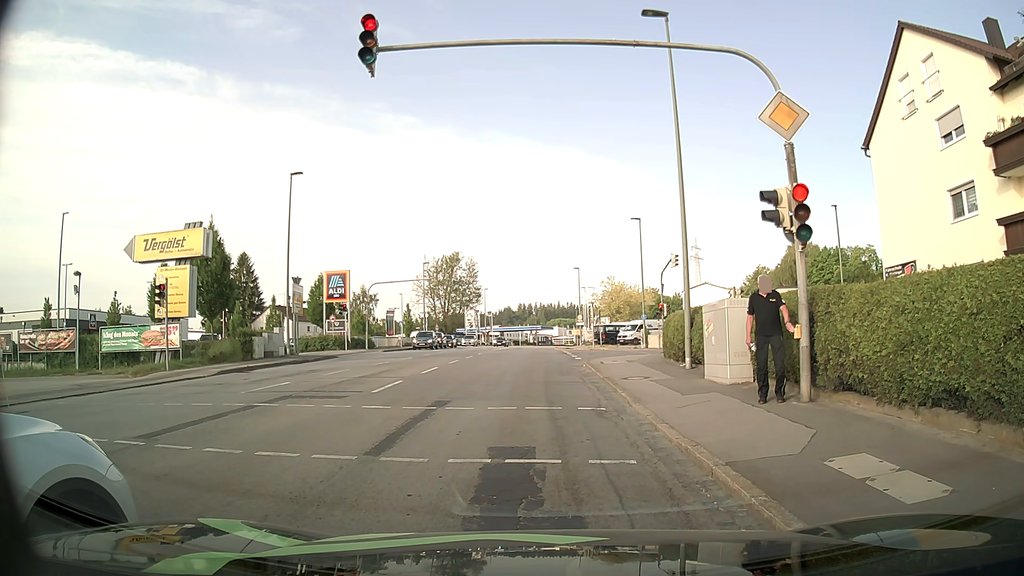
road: tertiary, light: Day
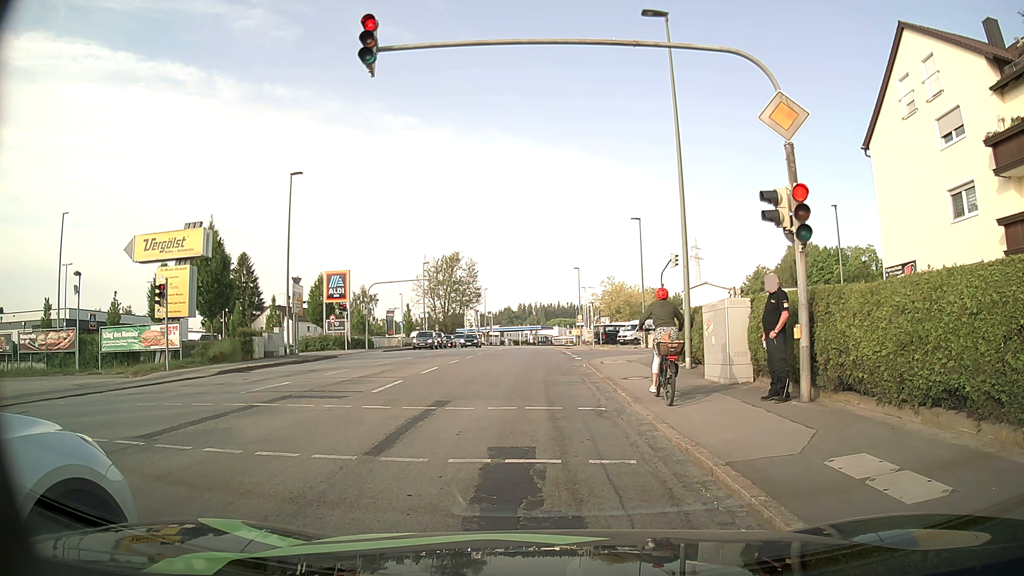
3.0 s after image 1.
(0.0, 0.0) m; 0°
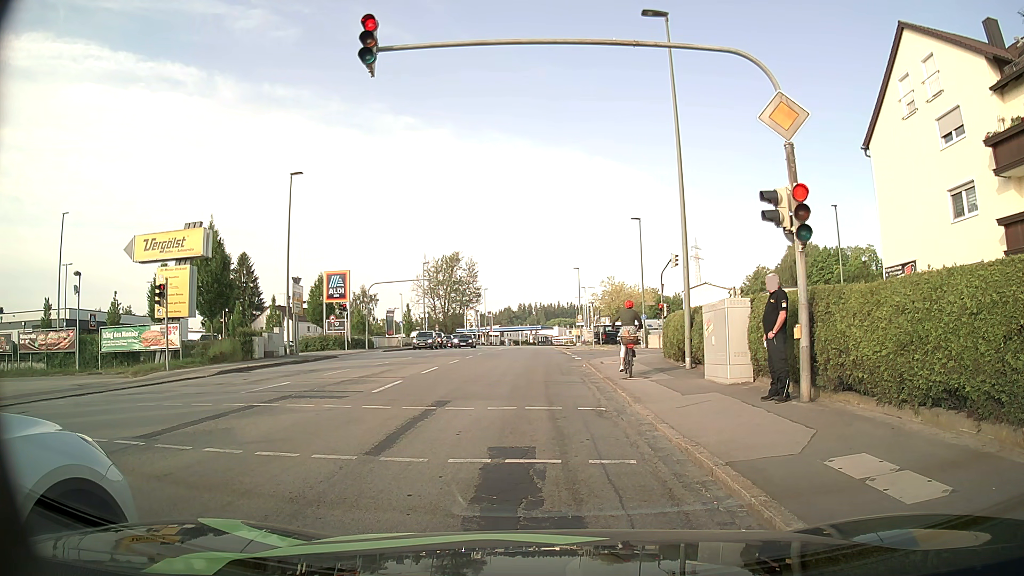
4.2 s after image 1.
(0.0, 0.0) m; 0°
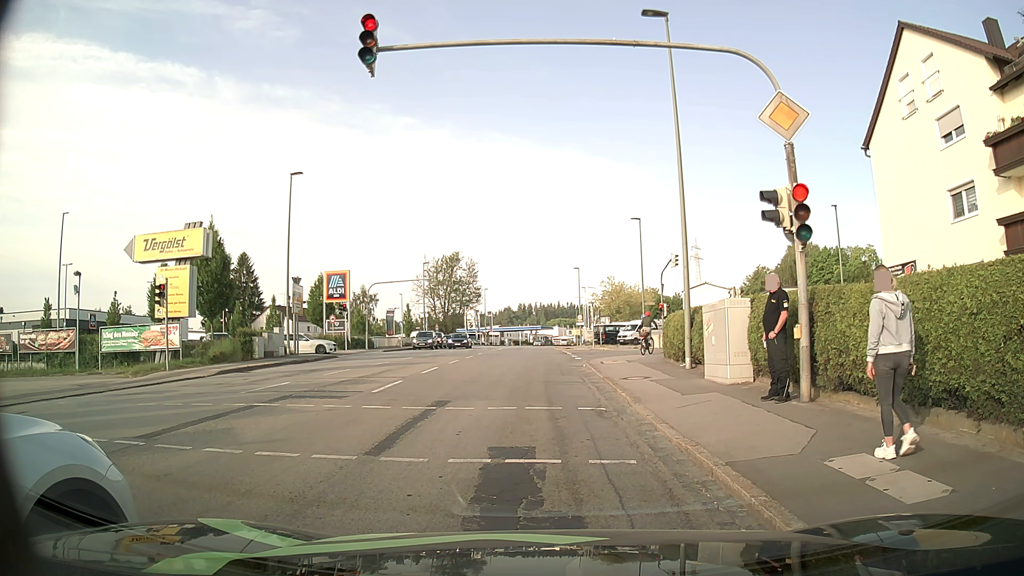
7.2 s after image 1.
(0.0, 0.0) m; 0°
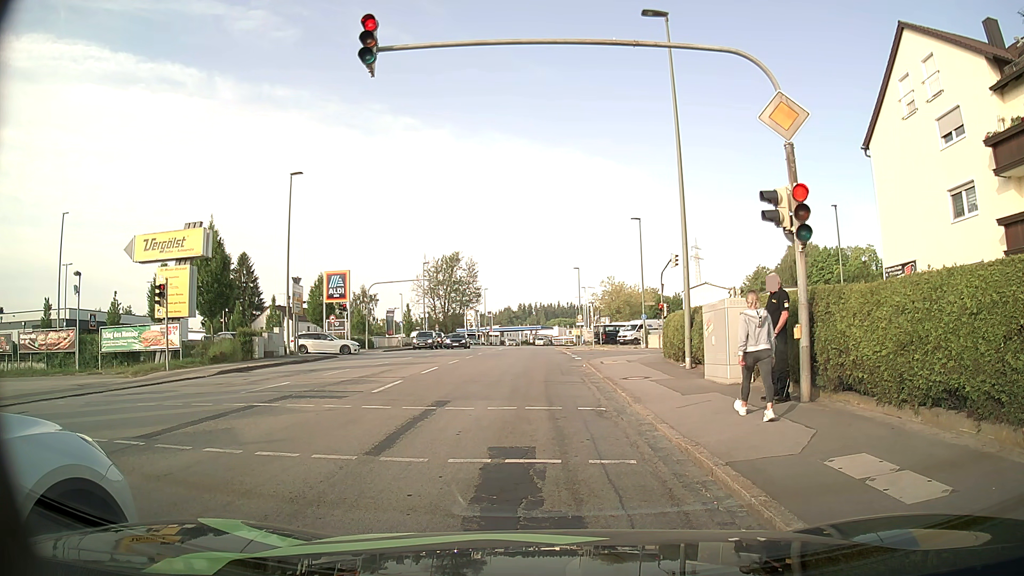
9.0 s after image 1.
(0.0, 0.0) m; 0°
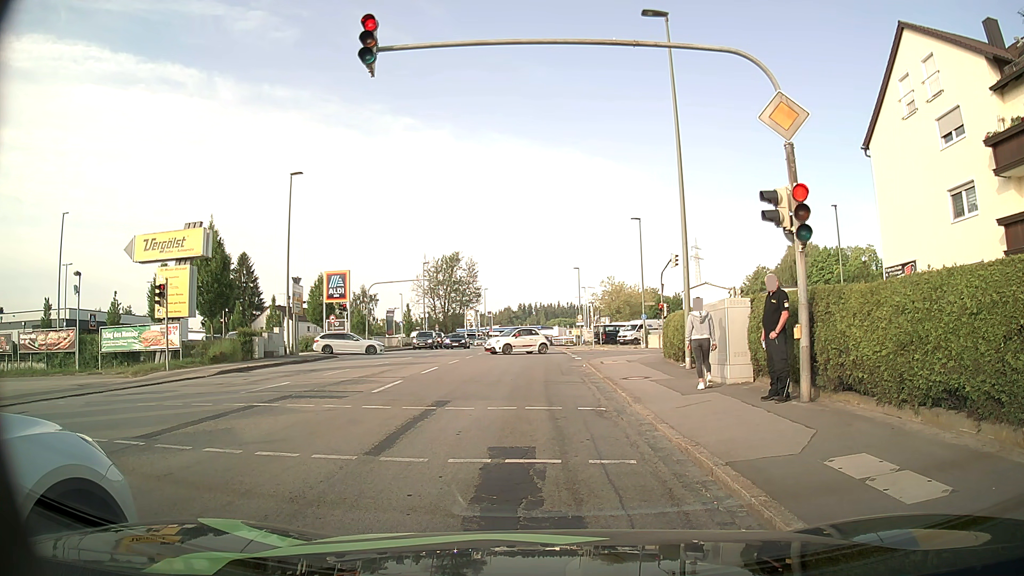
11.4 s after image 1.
(0.0, 0.0) m; 0°
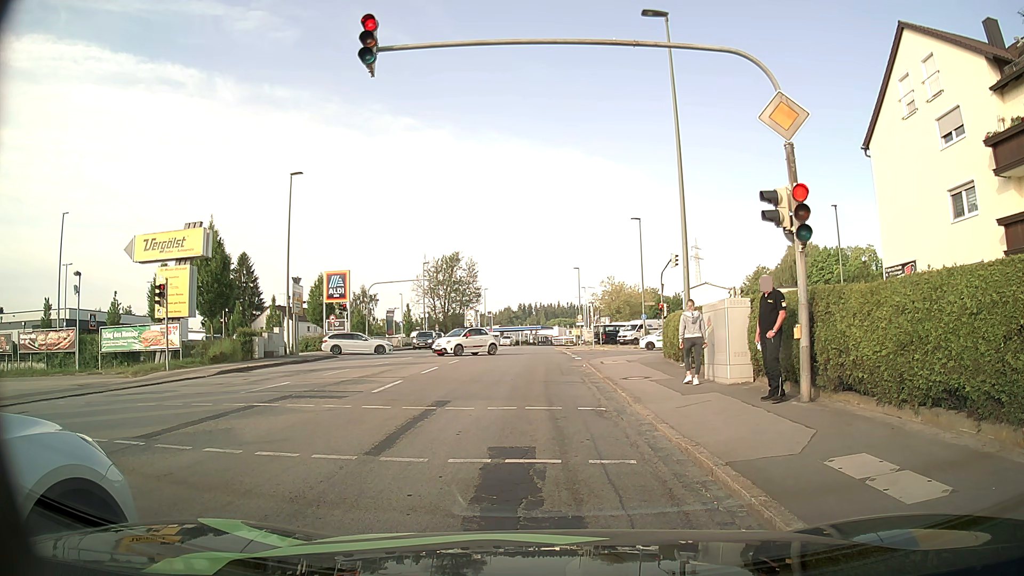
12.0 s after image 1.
(0.0, 0.0) m; 0°
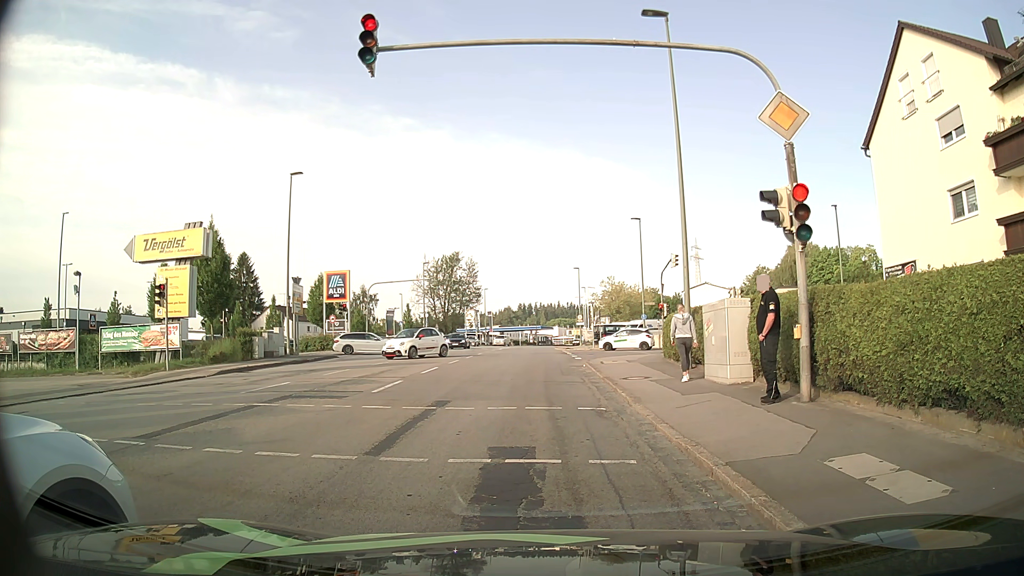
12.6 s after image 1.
(0.0, 0.0) m; 0°
